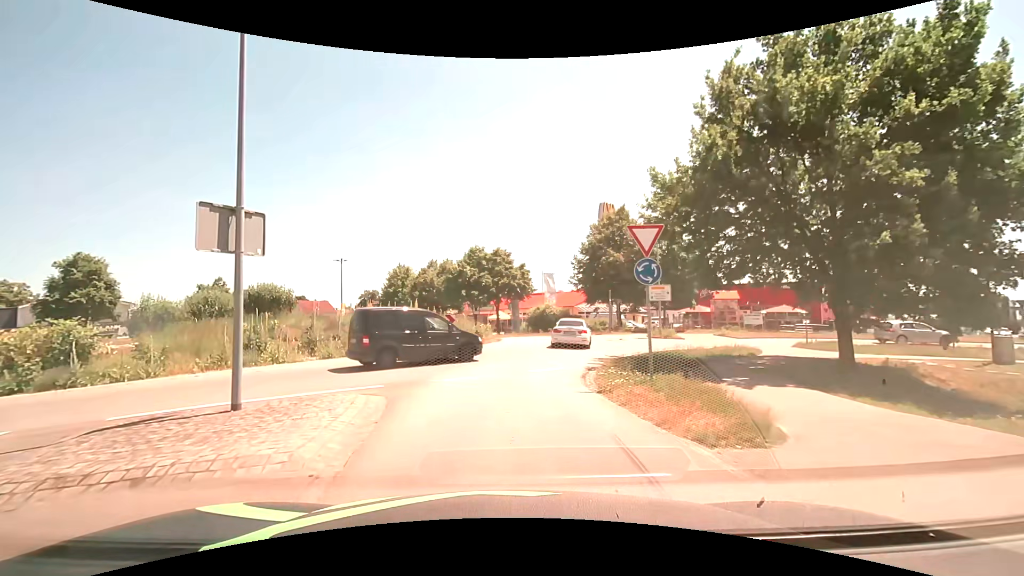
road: primary_link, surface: asphalt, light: Day
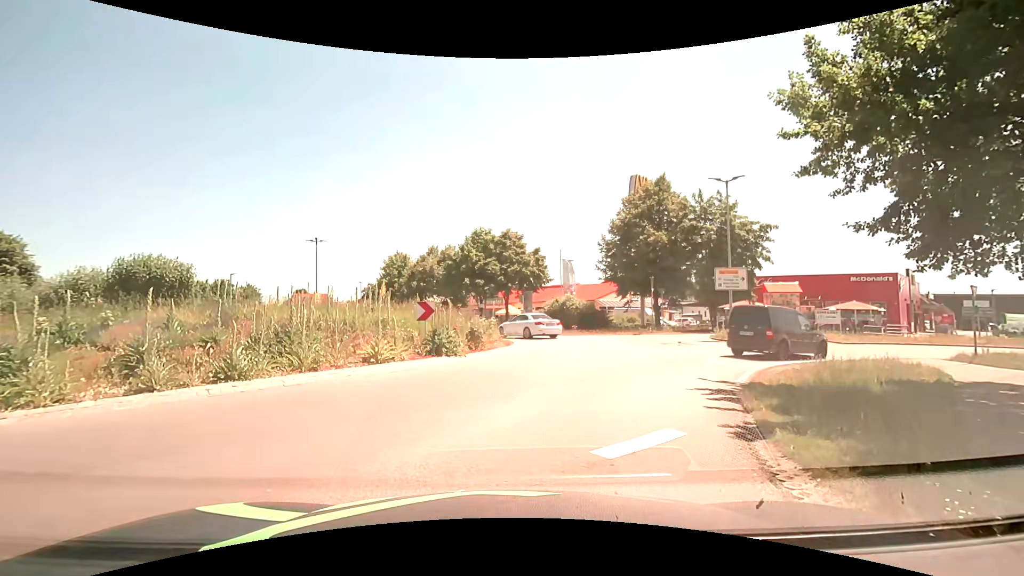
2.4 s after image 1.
(-0.1, +8.8) m; -2°
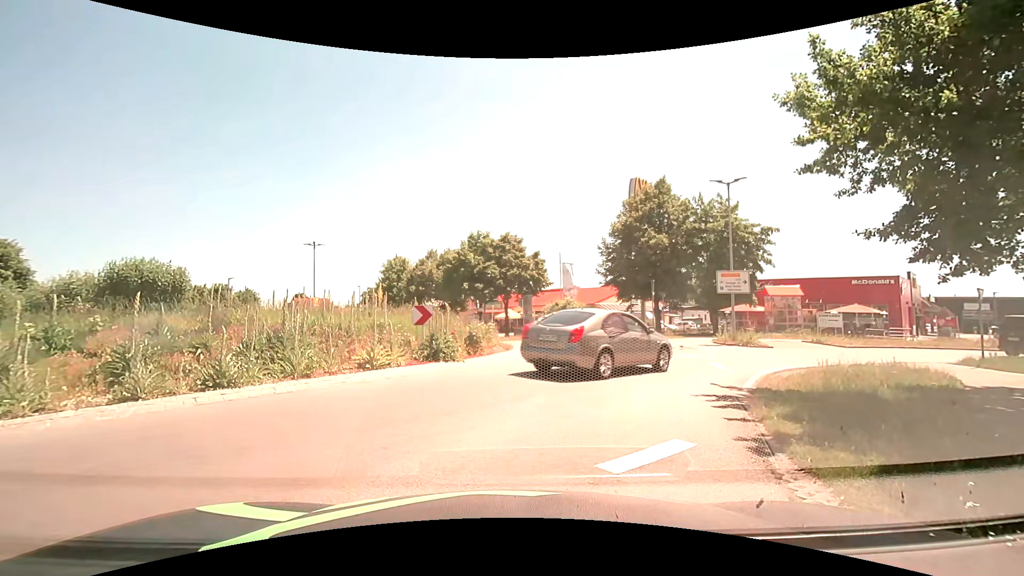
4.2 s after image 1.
(0.0, +0.4) m; 0°
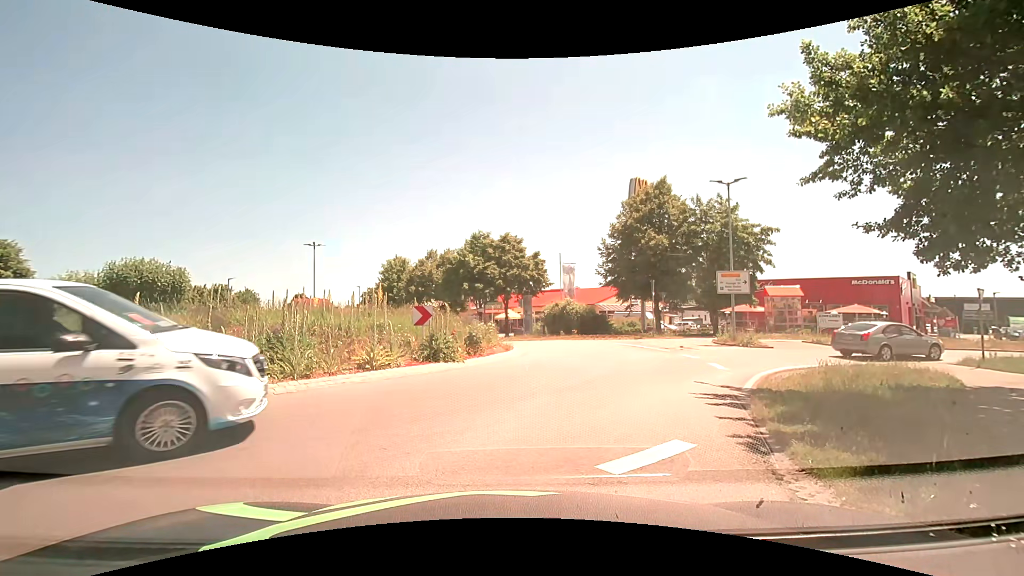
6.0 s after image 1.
(0.0, 0.0) m; 0°
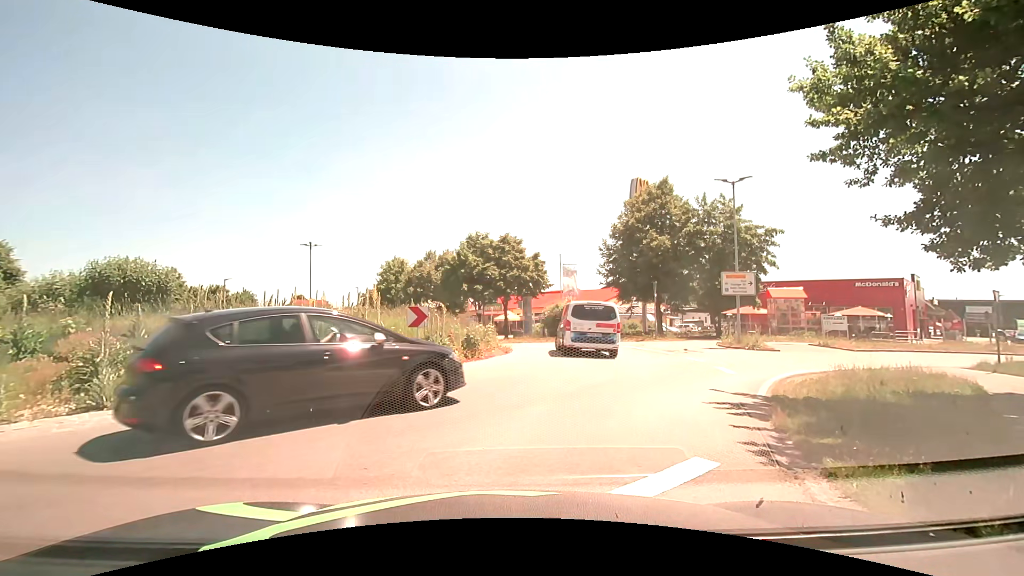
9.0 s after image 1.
(0.0, +0.6) m; 0°
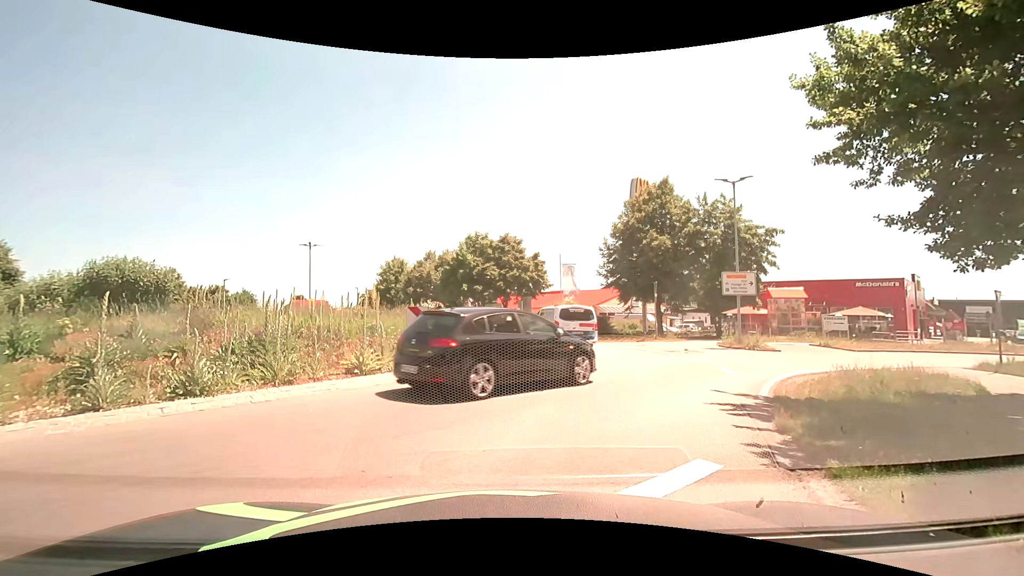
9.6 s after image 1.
(0.0, +0.1) m; 0°
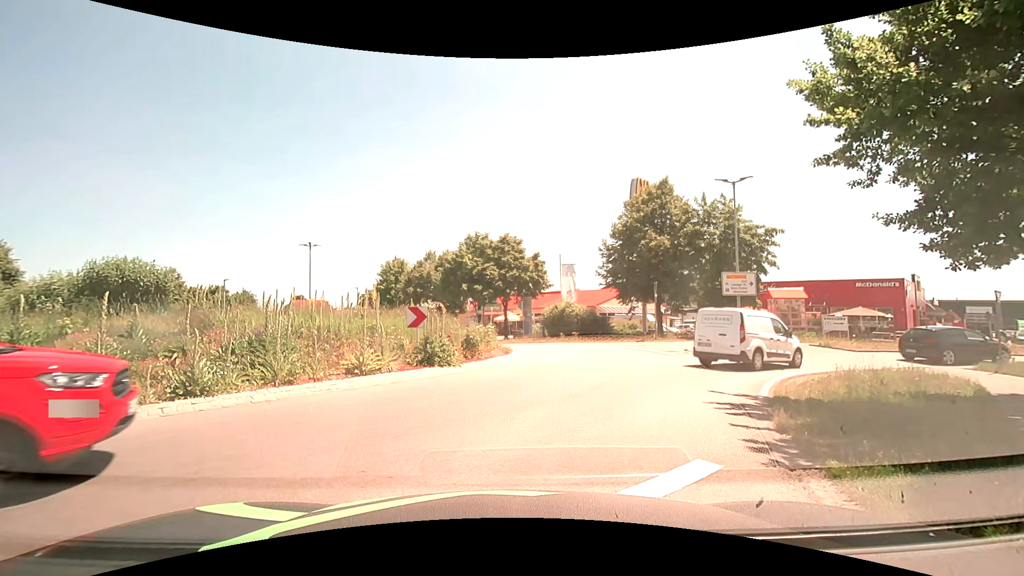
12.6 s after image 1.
(0.0, +0.1) m; 0°
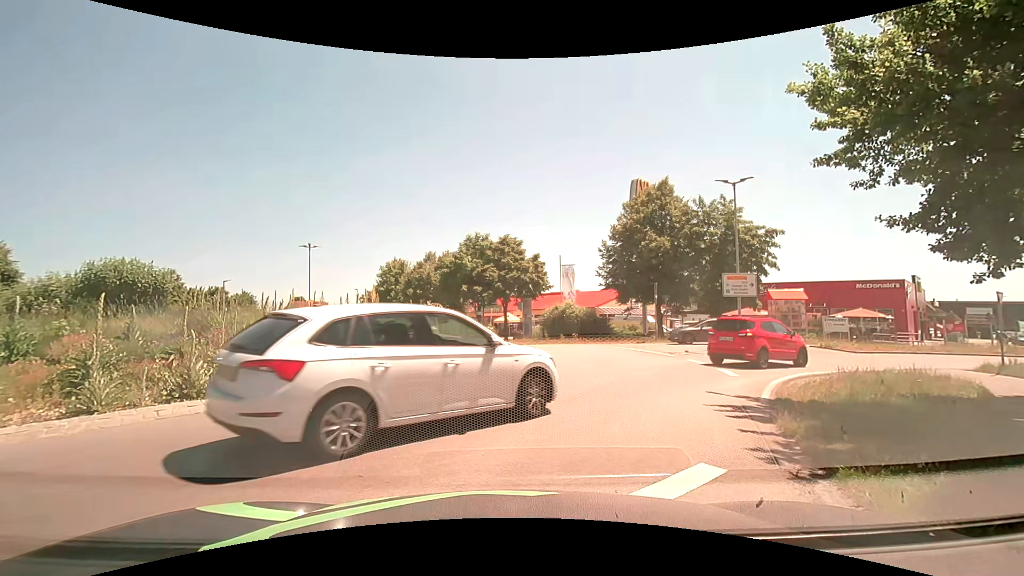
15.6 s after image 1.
(0.0, +0.1) m; 0°
